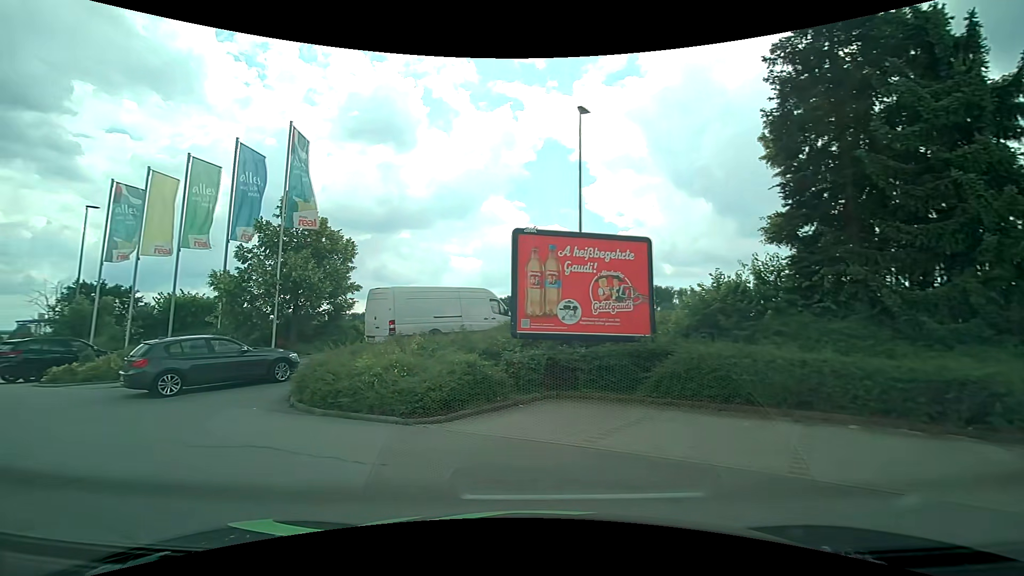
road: service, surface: asphalt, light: Day
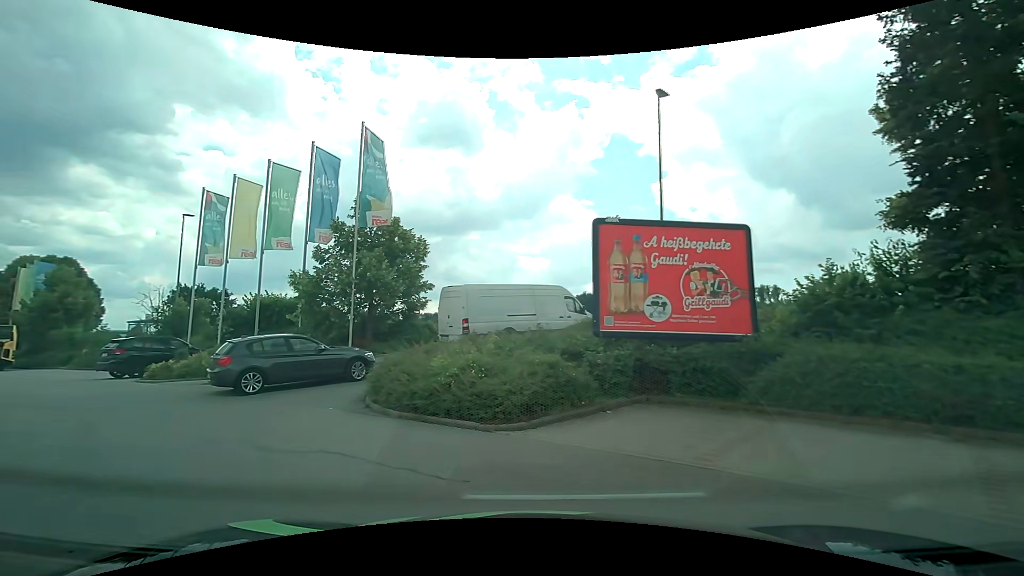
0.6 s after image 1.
(0.0, +0.9) m; -8°
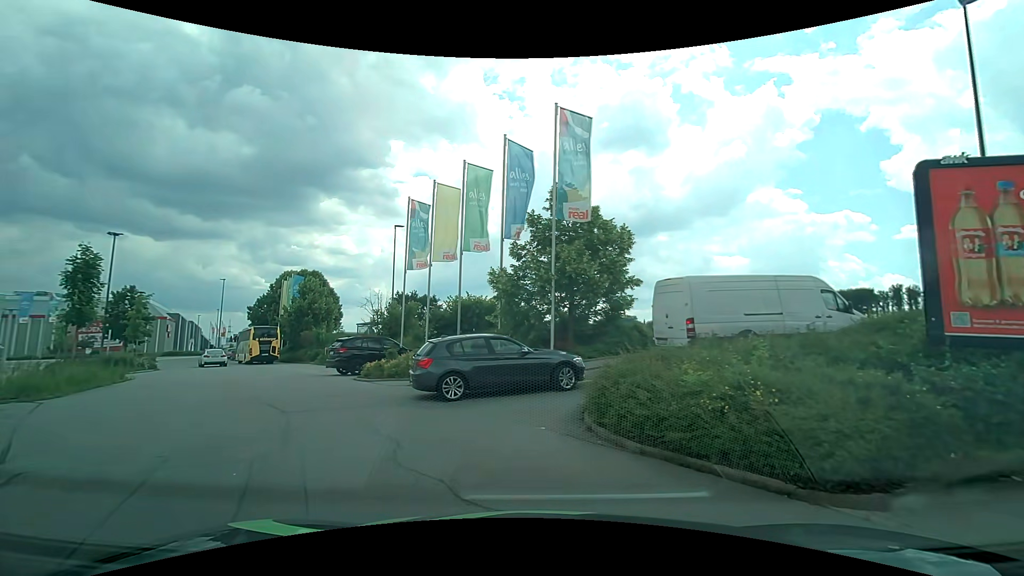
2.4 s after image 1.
(-0.5, +2.8) m; -20°
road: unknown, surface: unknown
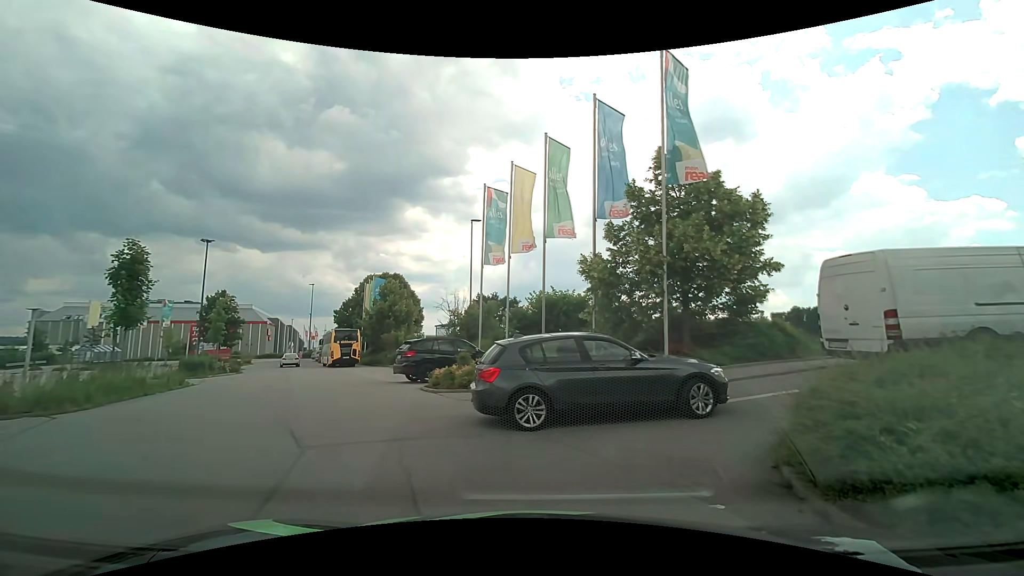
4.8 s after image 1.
(-0.3, +3.5) m; -8°
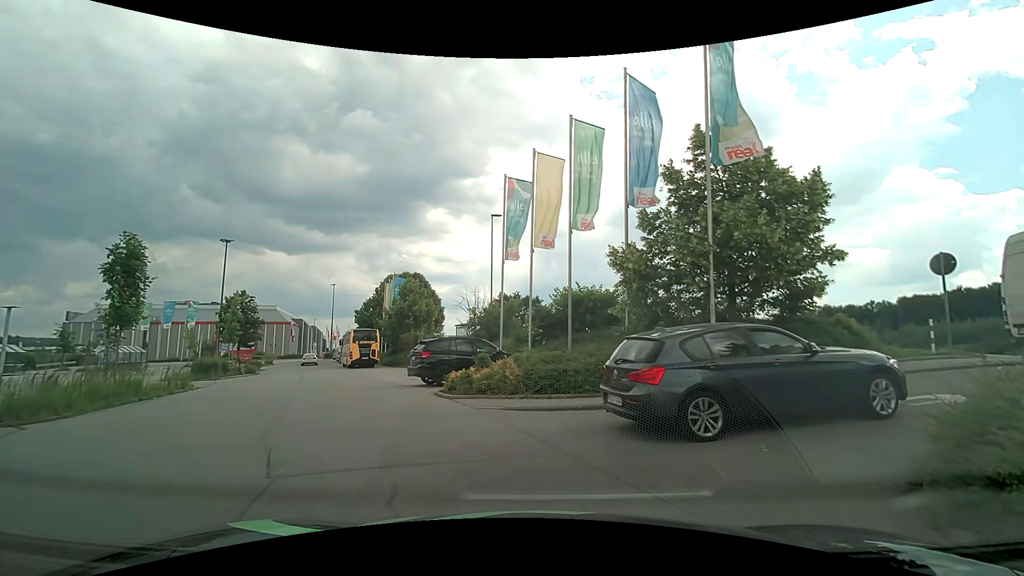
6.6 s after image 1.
(0.0, +1.5) m; 0°
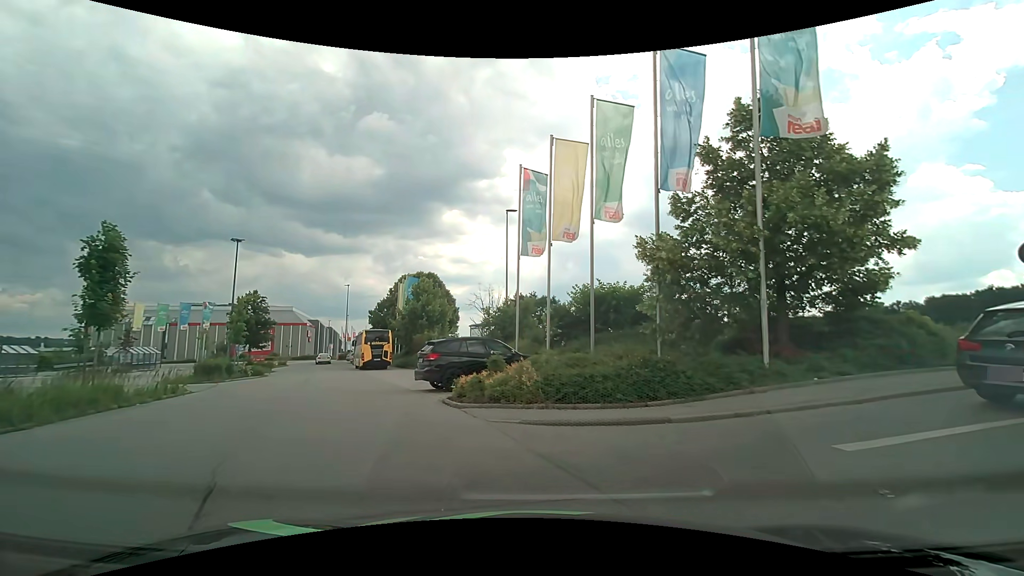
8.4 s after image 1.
(0.0, +1.6) m; 0°
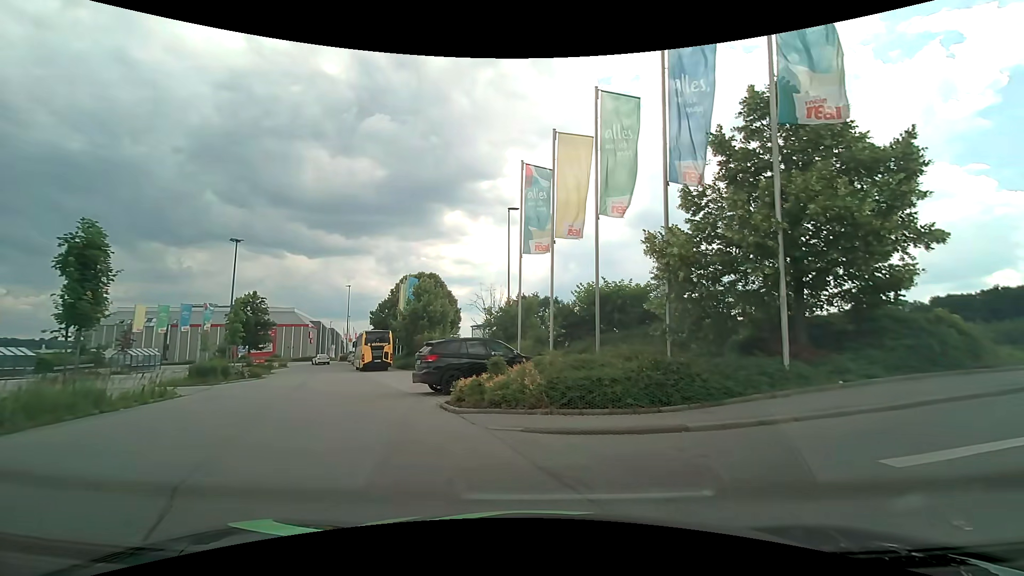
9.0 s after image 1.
(0.0, +0.7) m; 0°
